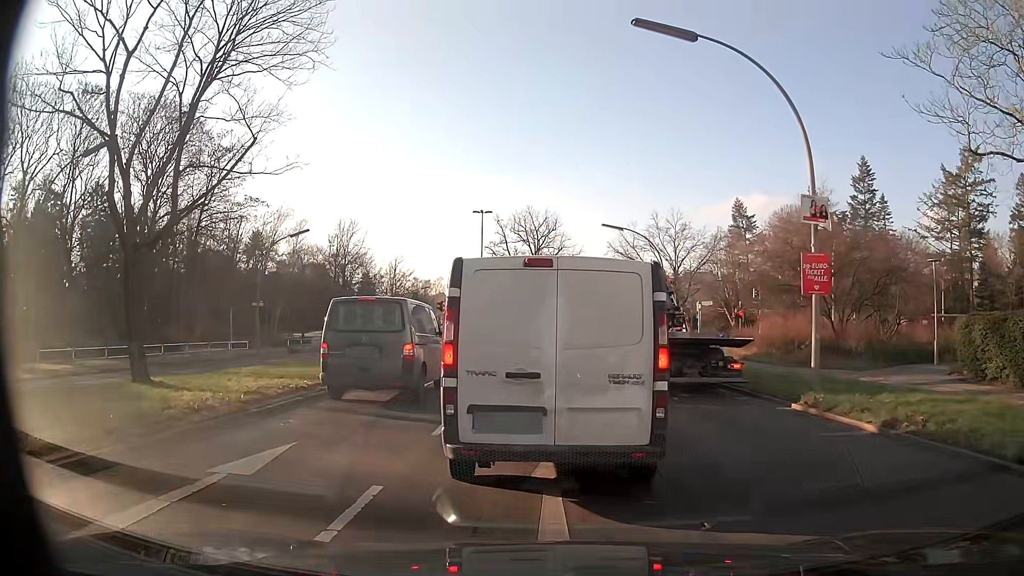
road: secondary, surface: asphalt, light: Day
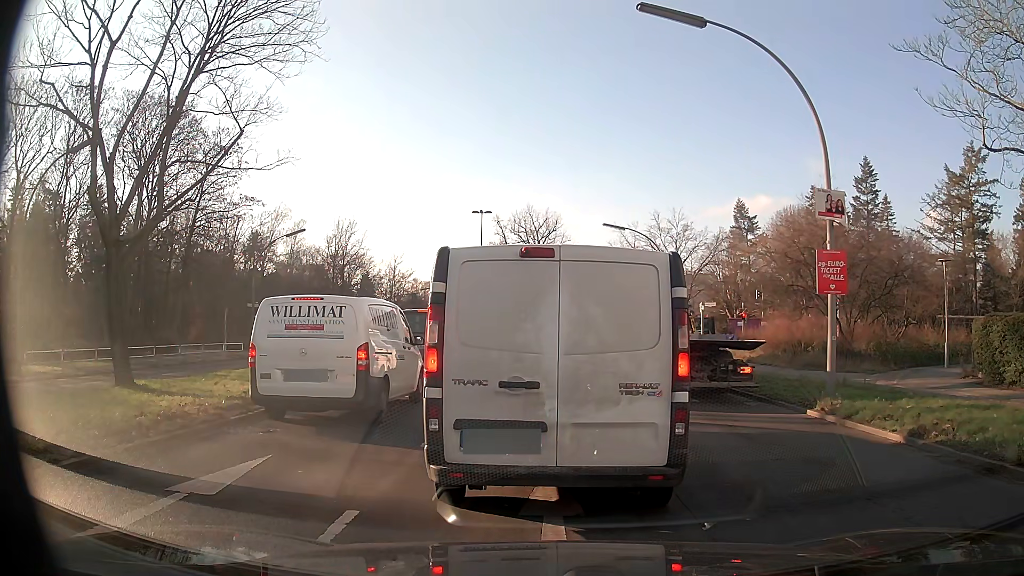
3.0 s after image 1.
(0.0, +0.8) m; 0°
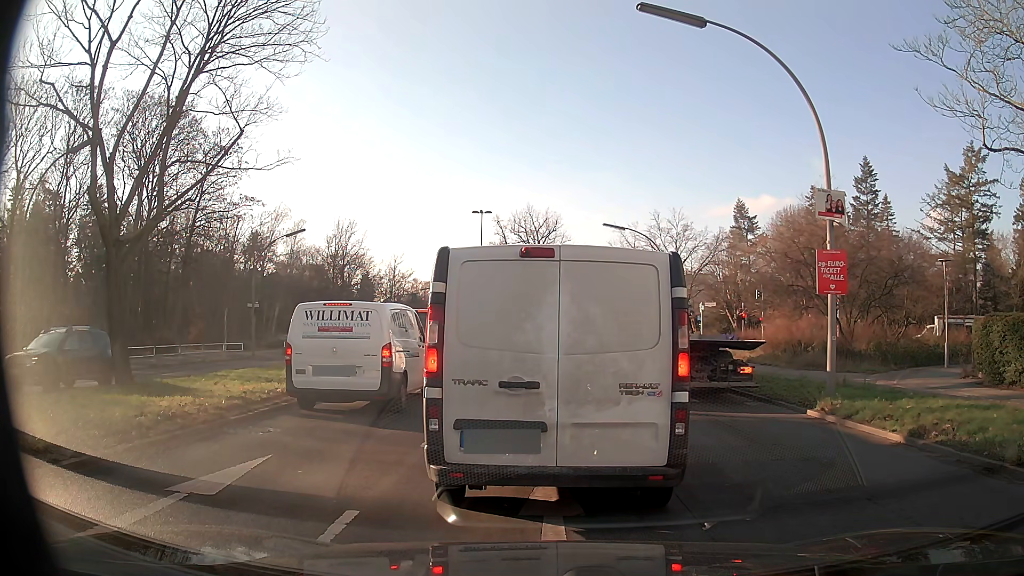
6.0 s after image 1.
(0.0, 0.0) m; 0°
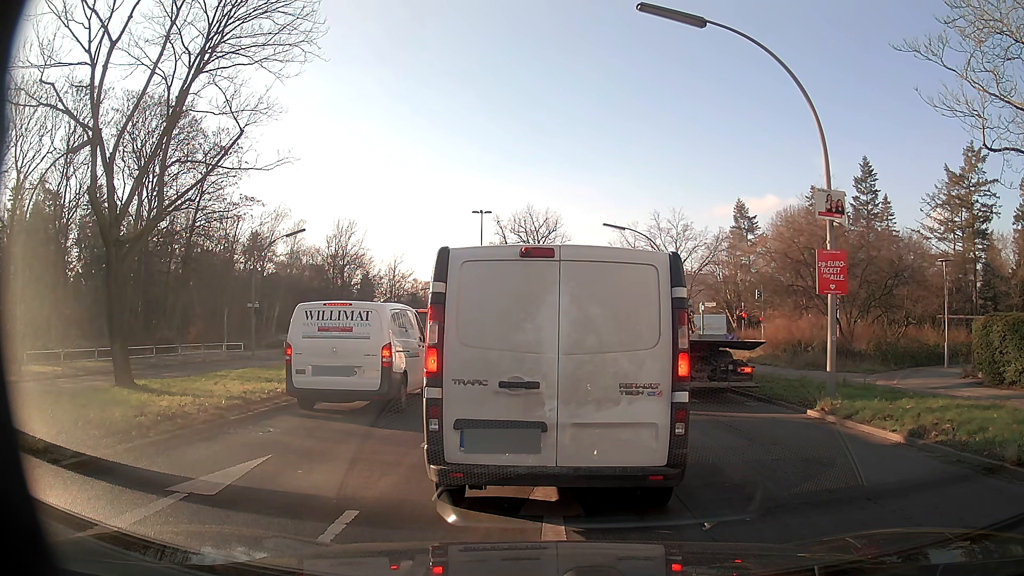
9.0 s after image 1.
(0.0, 0.0) m; 0°
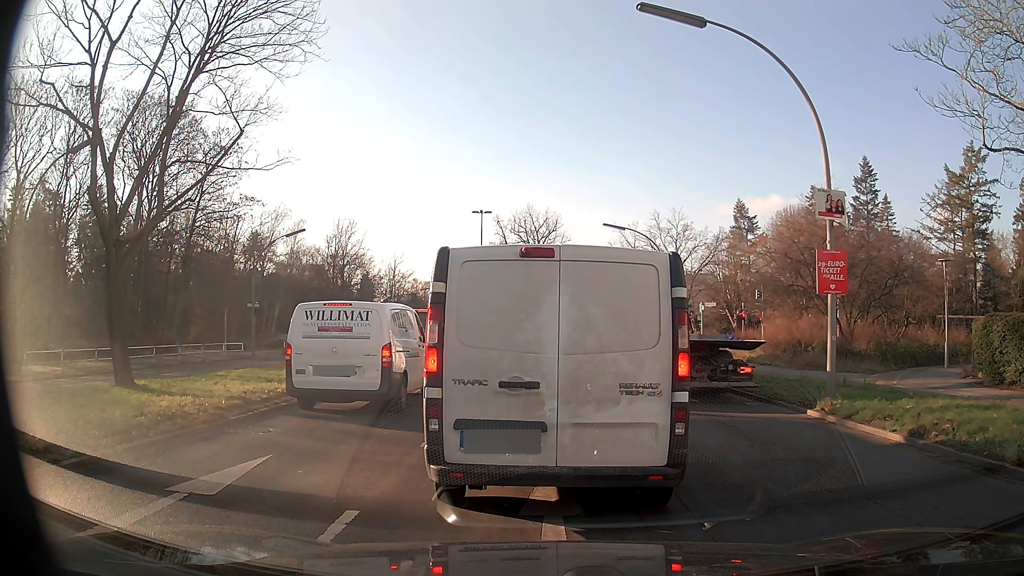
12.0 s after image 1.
(0.0, 0.0) m; 0°
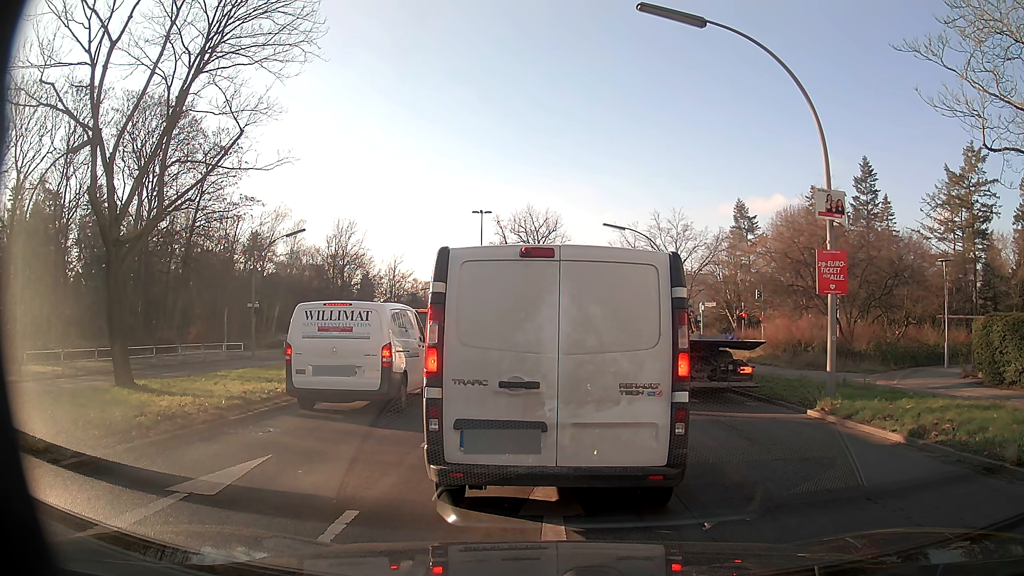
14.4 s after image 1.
(0.0, 0.0) m; 0°
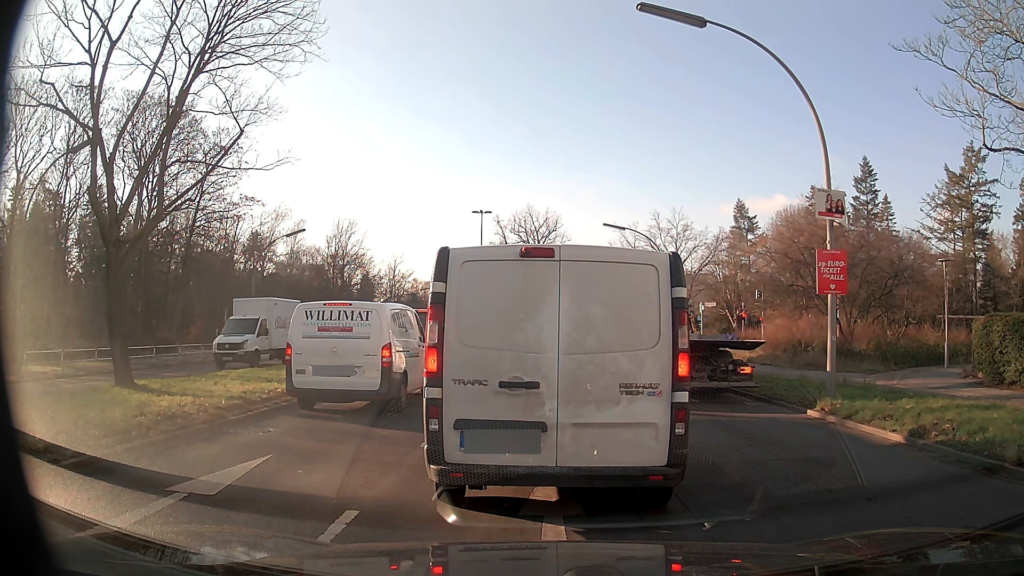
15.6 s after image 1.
(0.0, 0.0) m; 0°
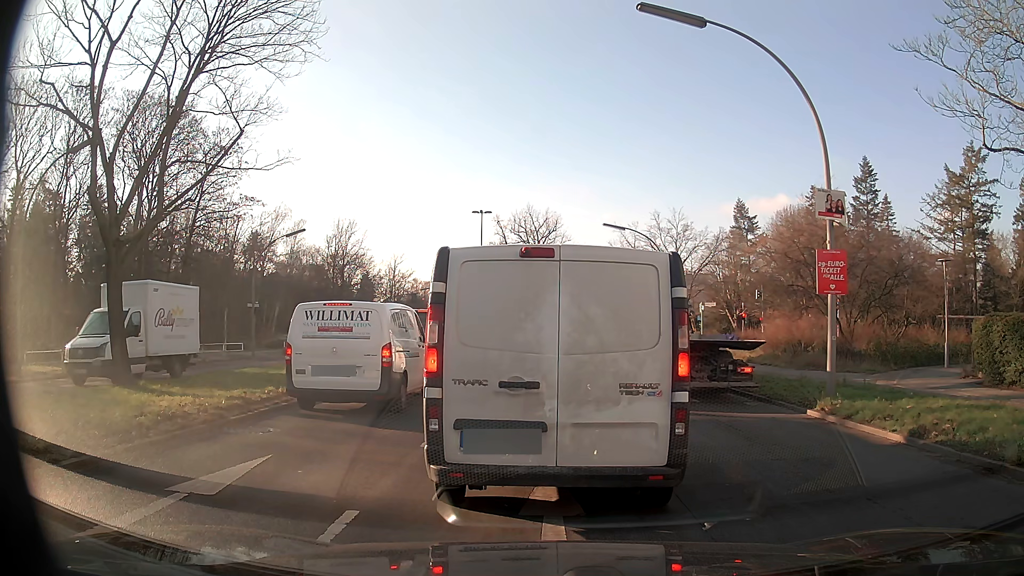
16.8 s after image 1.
(0.0, 0.0) m; 0°
(0, +10) (+1, +20) (+1, +30) (+1, +40) (+2, +50) (+3, +60) (+5, +70) (+7, +80) (+10, +89) (+13, +98) m
